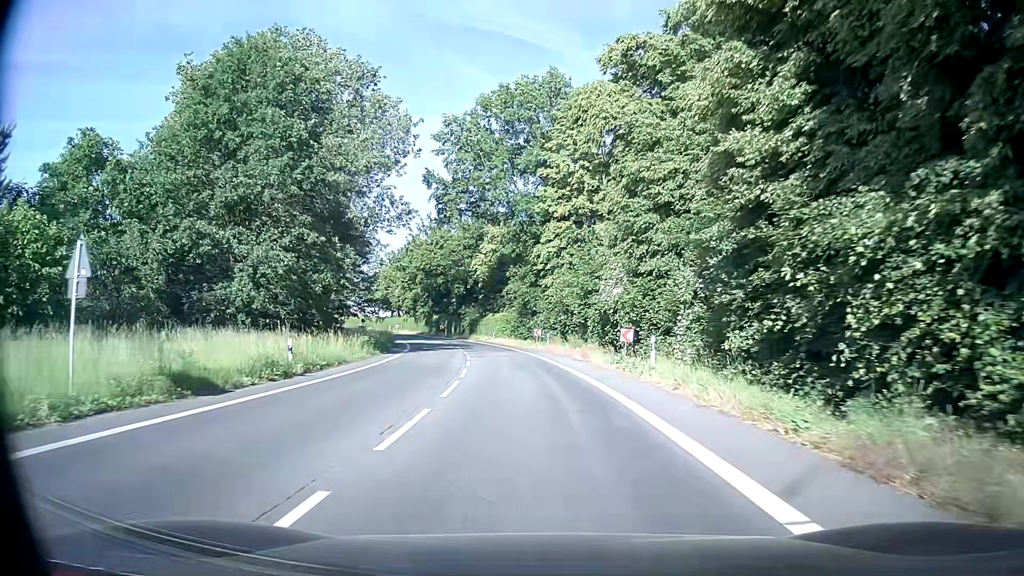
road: secondary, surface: asphalt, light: Day
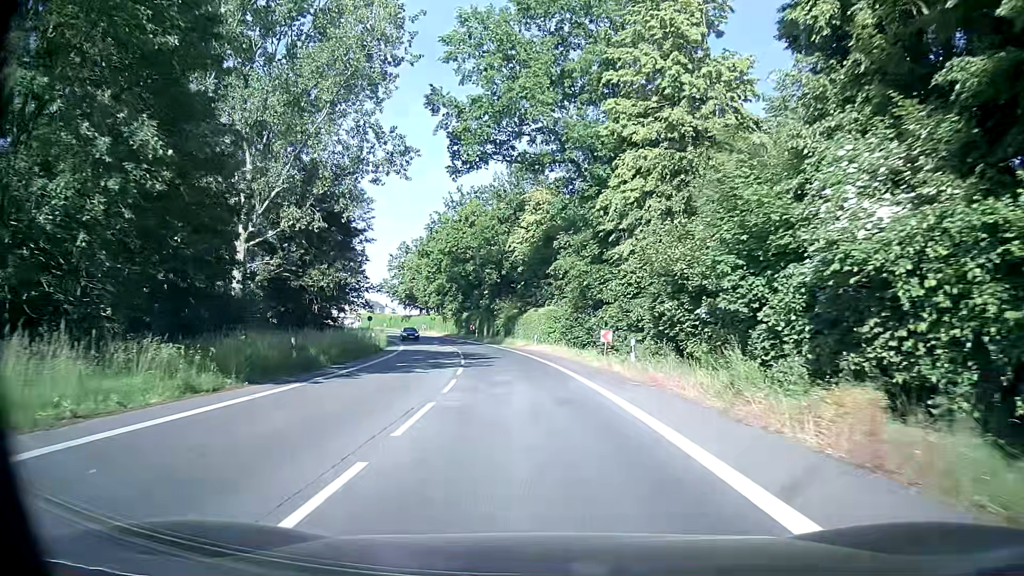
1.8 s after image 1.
(-0.8, +23.2) m; -4°
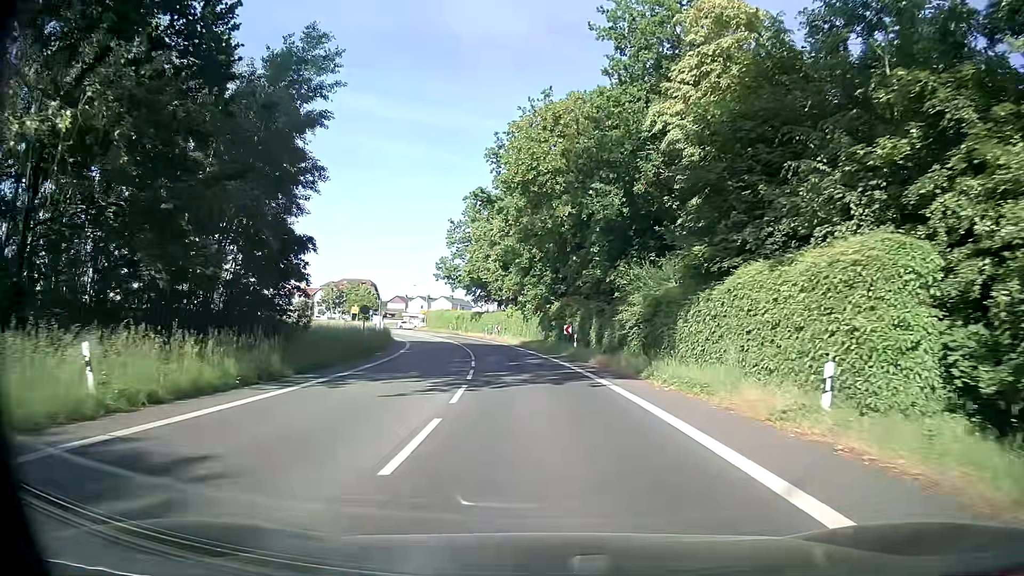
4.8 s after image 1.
(-3.3, +38.9) m; -10°
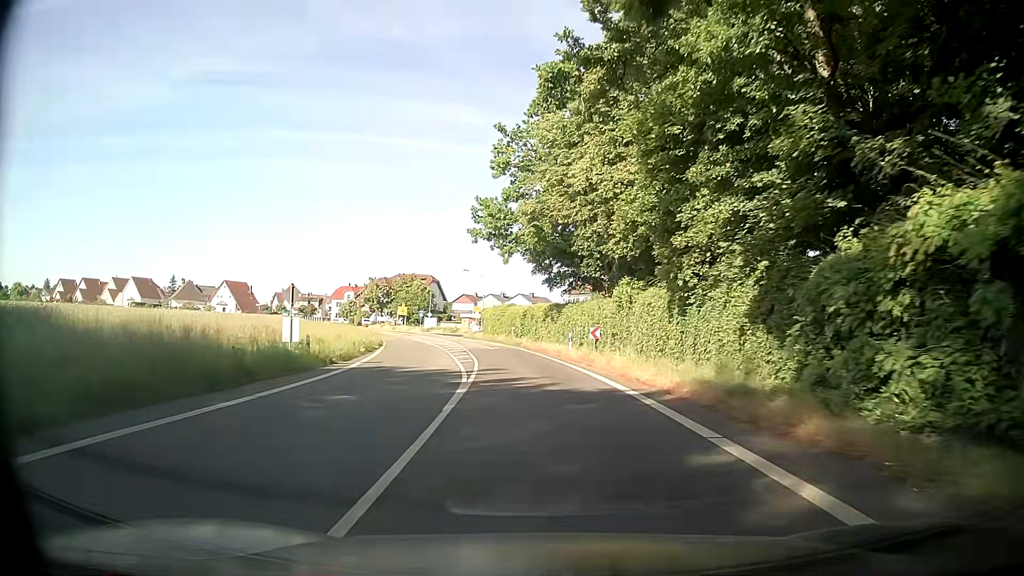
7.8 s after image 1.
(-2.3, +38.1) m; -8°
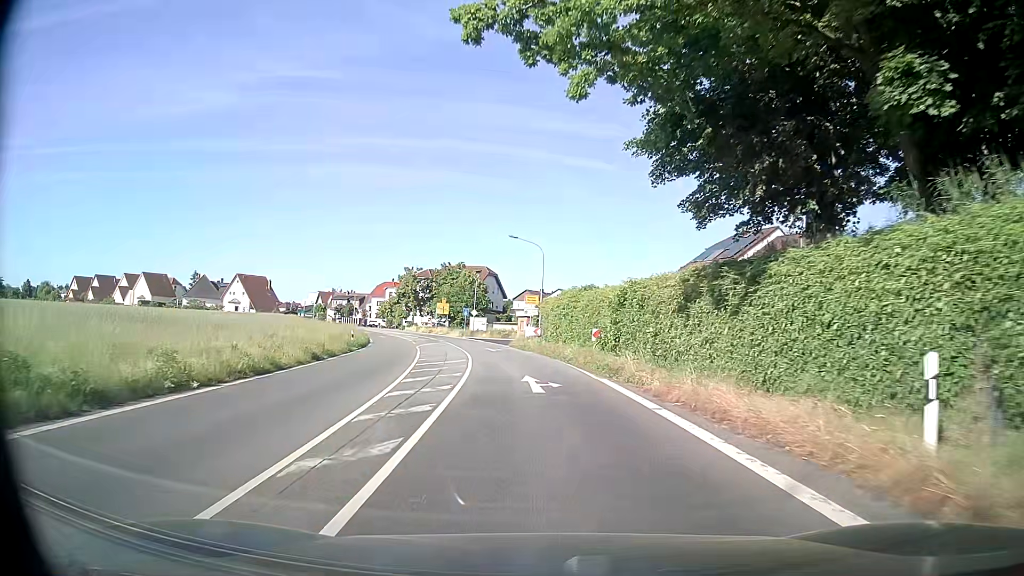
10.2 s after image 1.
(-1.3, +29.2) m; -5°
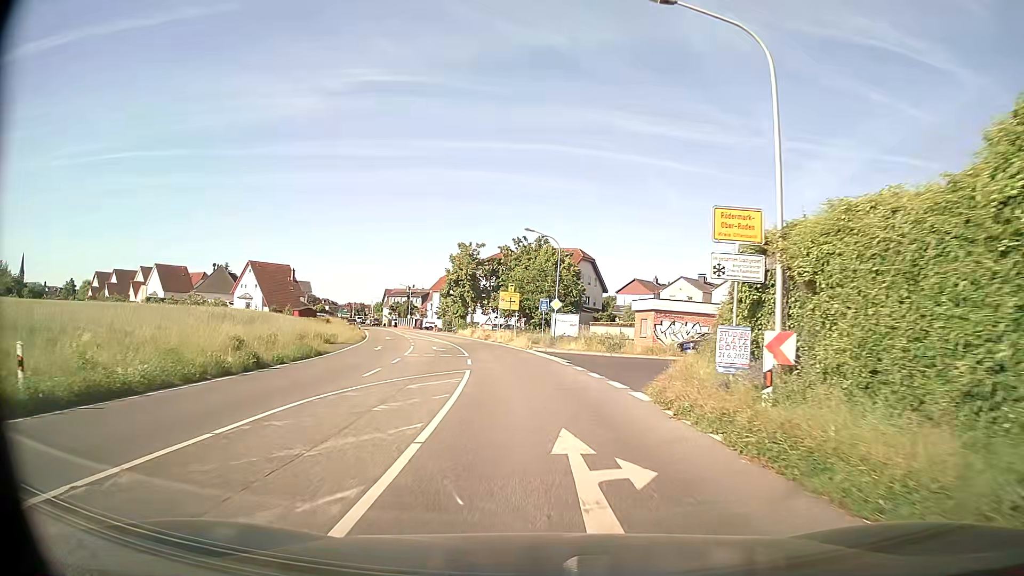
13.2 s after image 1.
(-2.7, +34.6) m; -9°
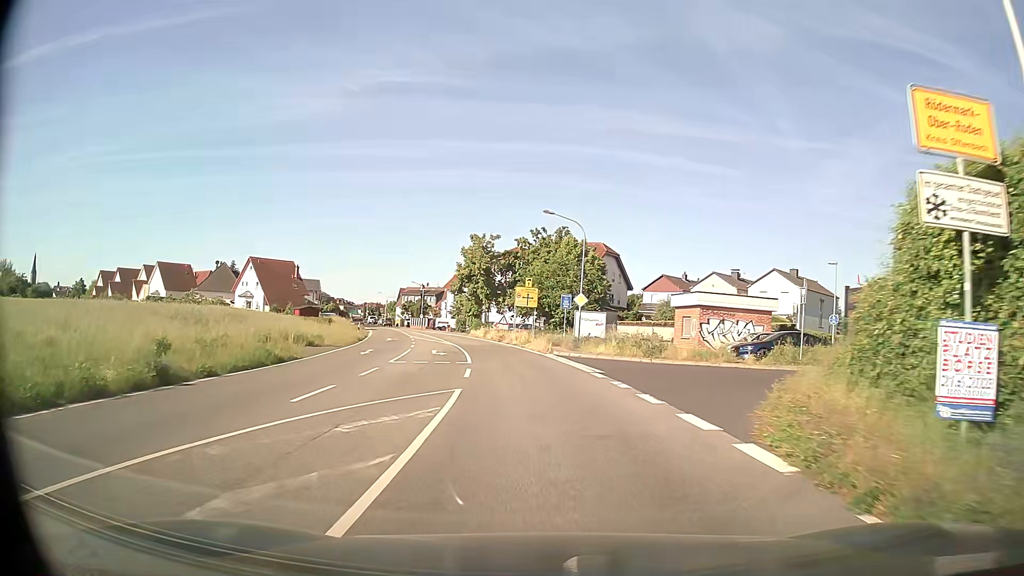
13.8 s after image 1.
(-0.1, +6.7) m; -2°
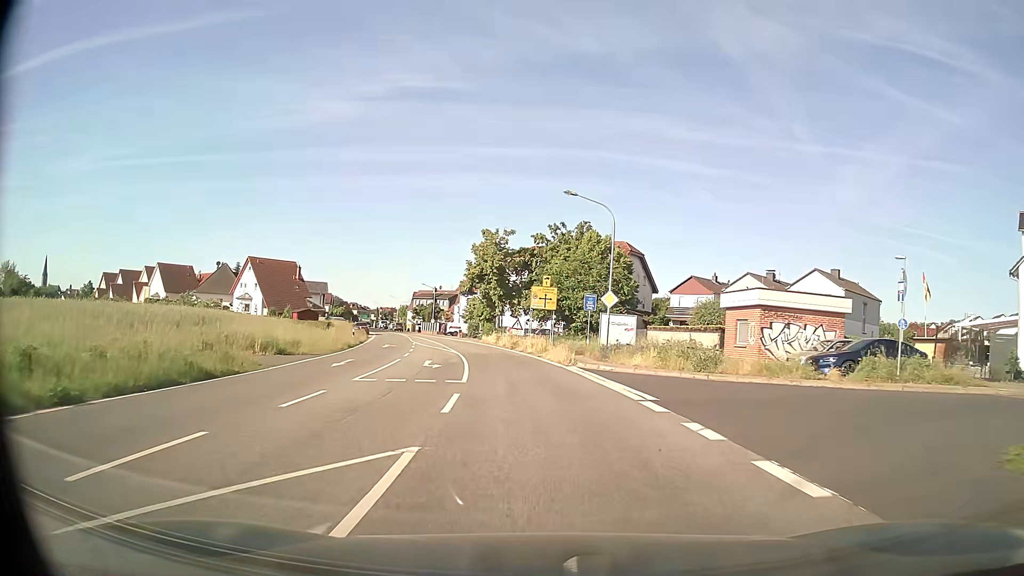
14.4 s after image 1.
(-0.1, +6.7) m; -2°
(0, +10) (-1, +20) (-2, +30) (-4, +40) (-5, +50) (-8, +59) (-10, +69) (-13, +79) (-16, +88) (-20, +97) m
